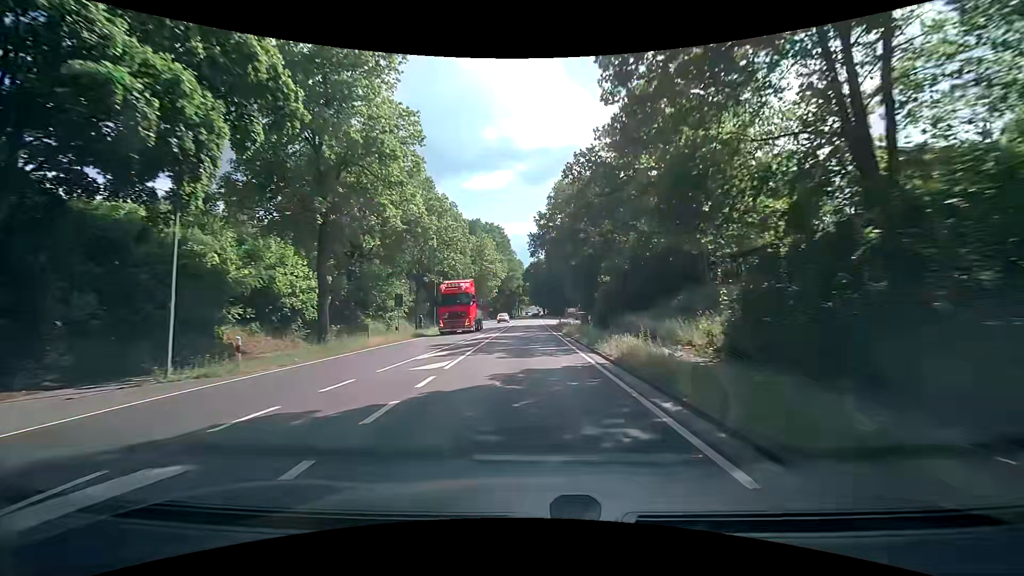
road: primary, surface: asphalt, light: Day
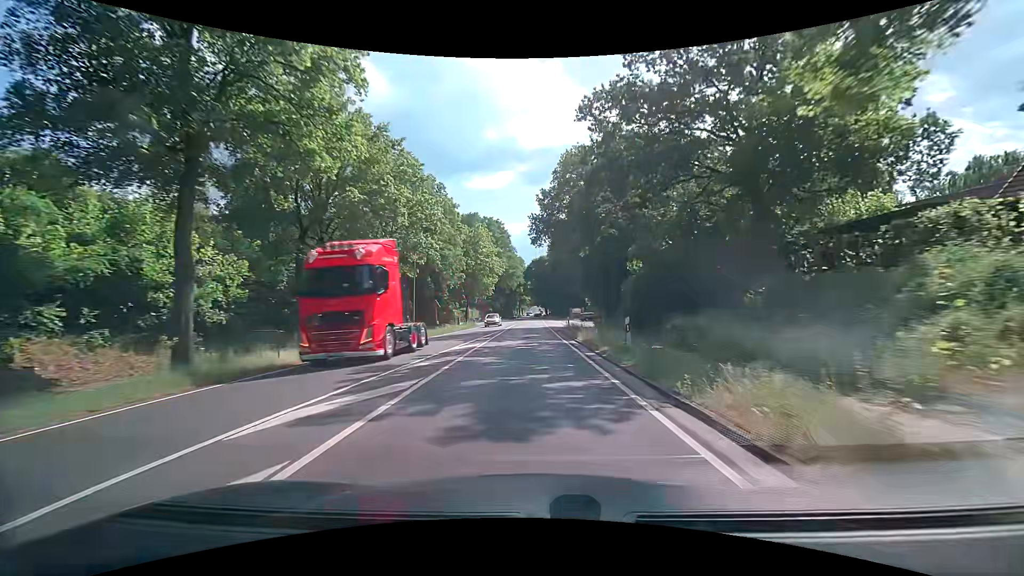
(-0.1, +9.6) m; 0°
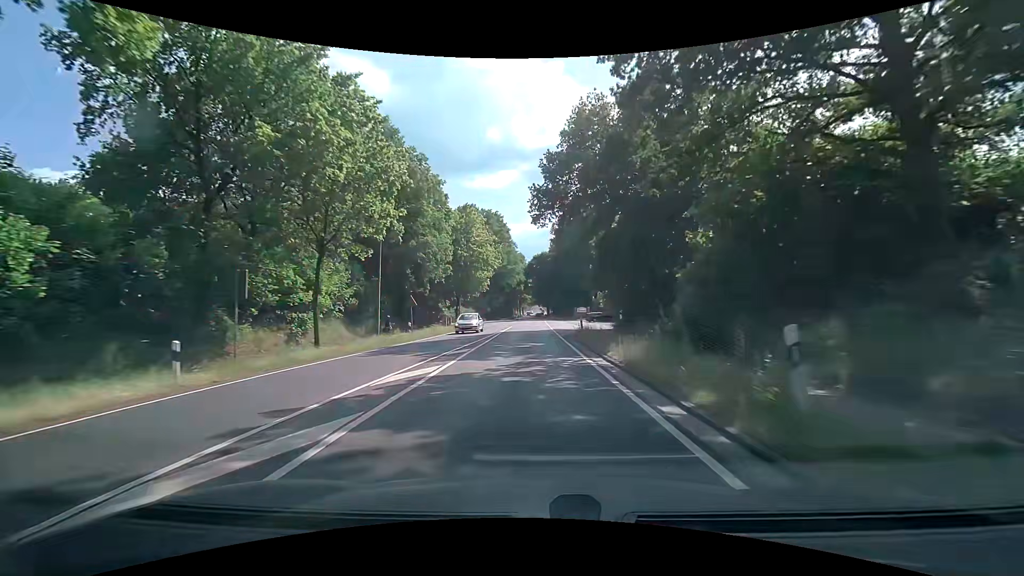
(0.0, +9.6) m; 0°
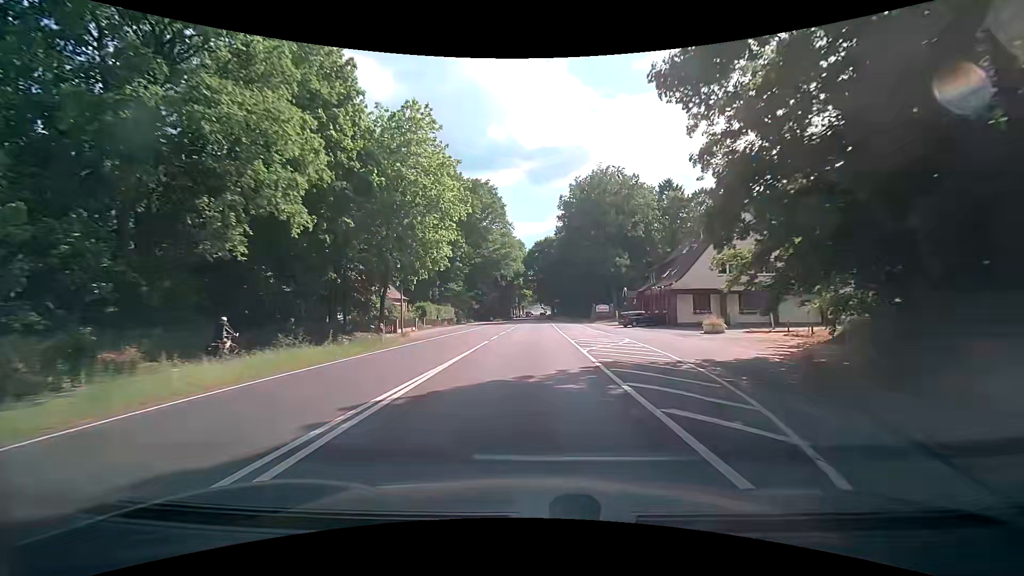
(-0.1, +29.3) m; 0°
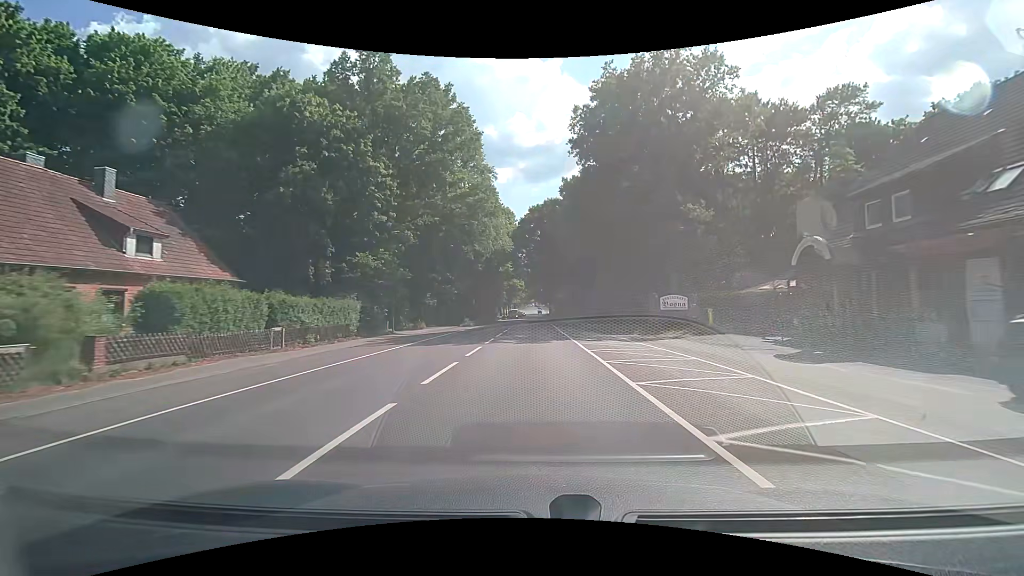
(+0.2, +39.9) m; +1°
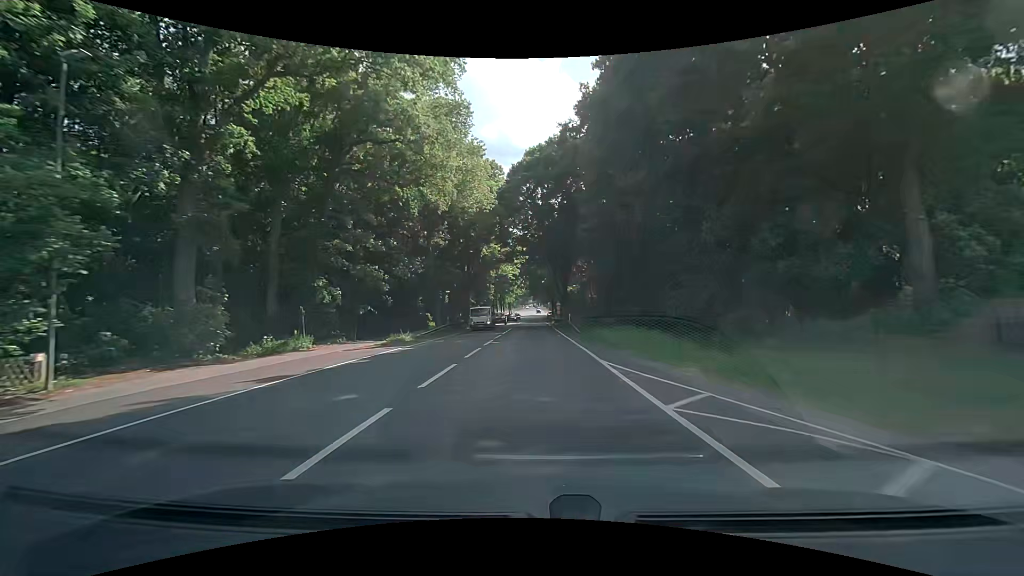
(-0.1, +30.2) m; 0°
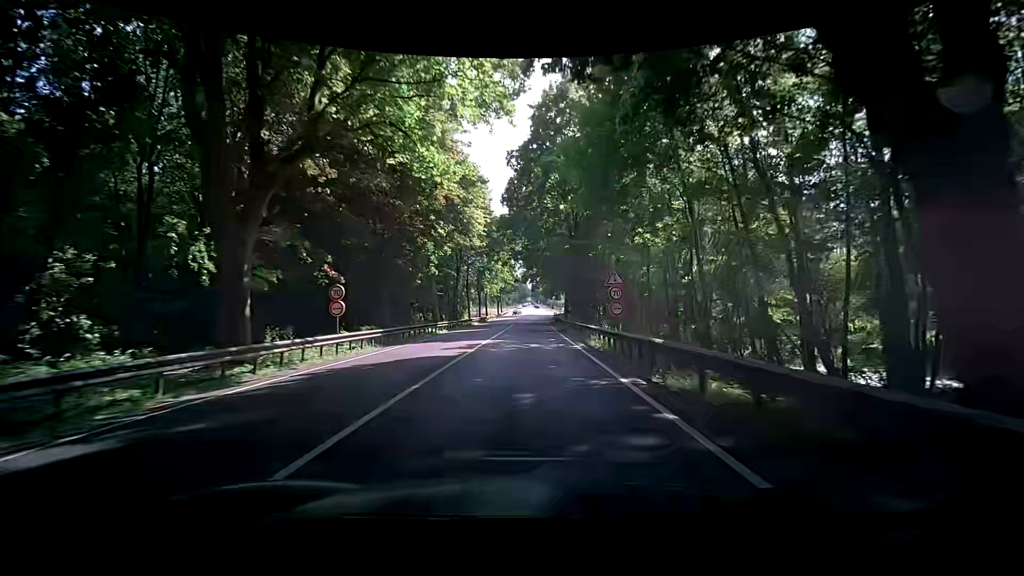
(-0.1, +50.1) m; -1°
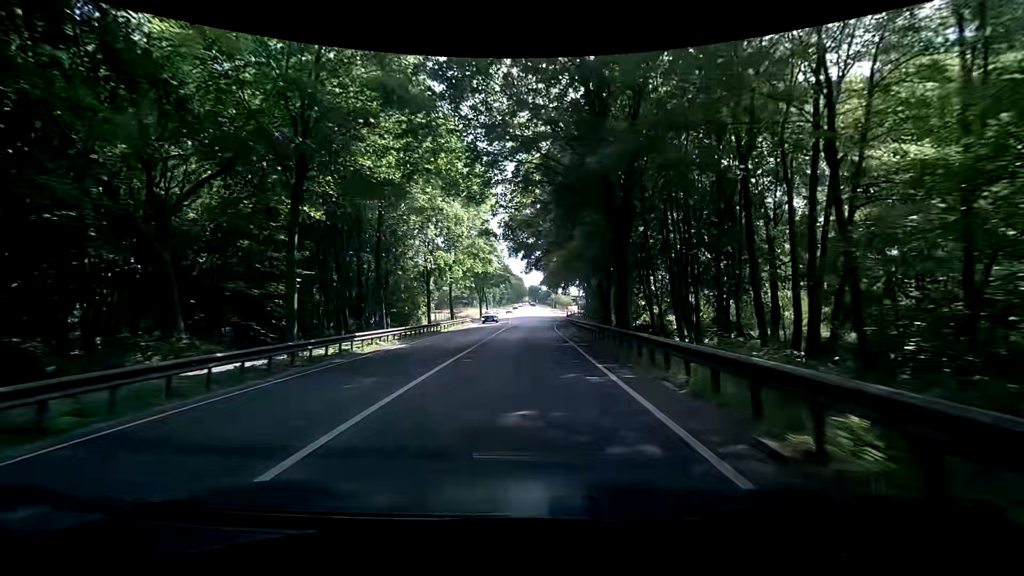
(+0.6, +38.8) m; +2°
(0, +10) (0, +20) (0, +30) (0, +40) (0, +50) (0, +60) (0, +70) (+1, +80) (+1, +90) (+1, +100) m
